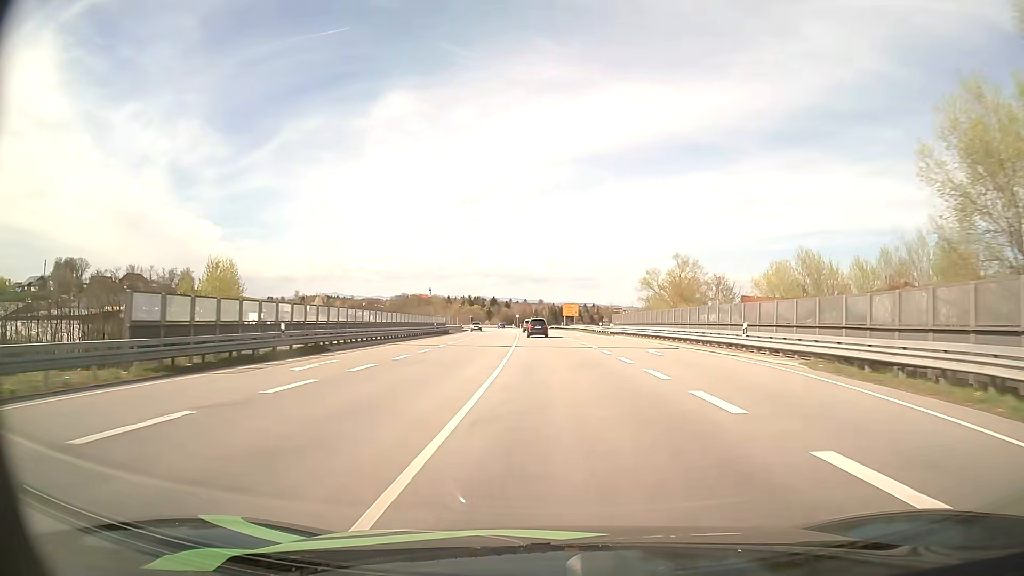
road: primary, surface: asphalt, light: Day
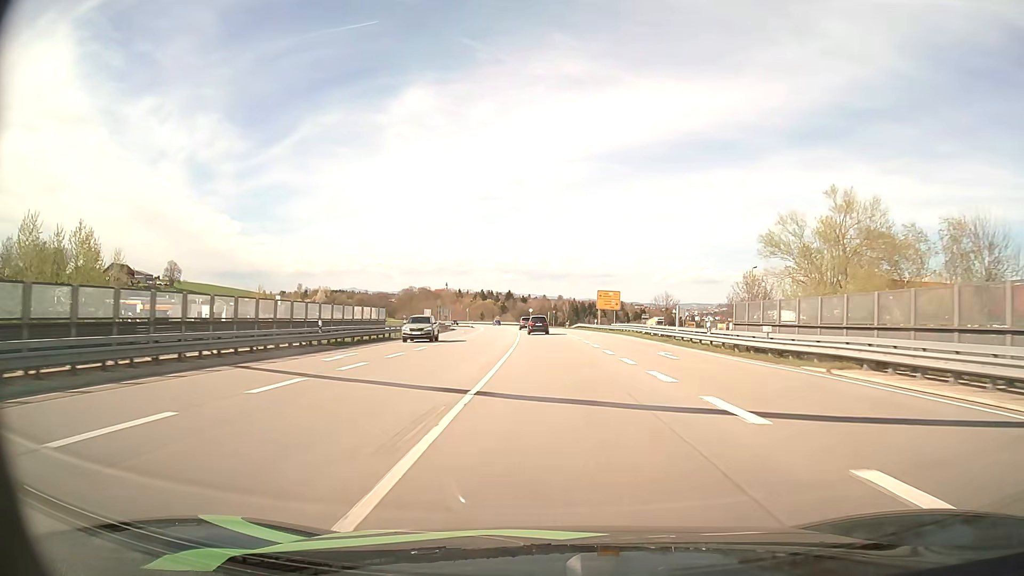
(-0.7, +42.5) m; -2°
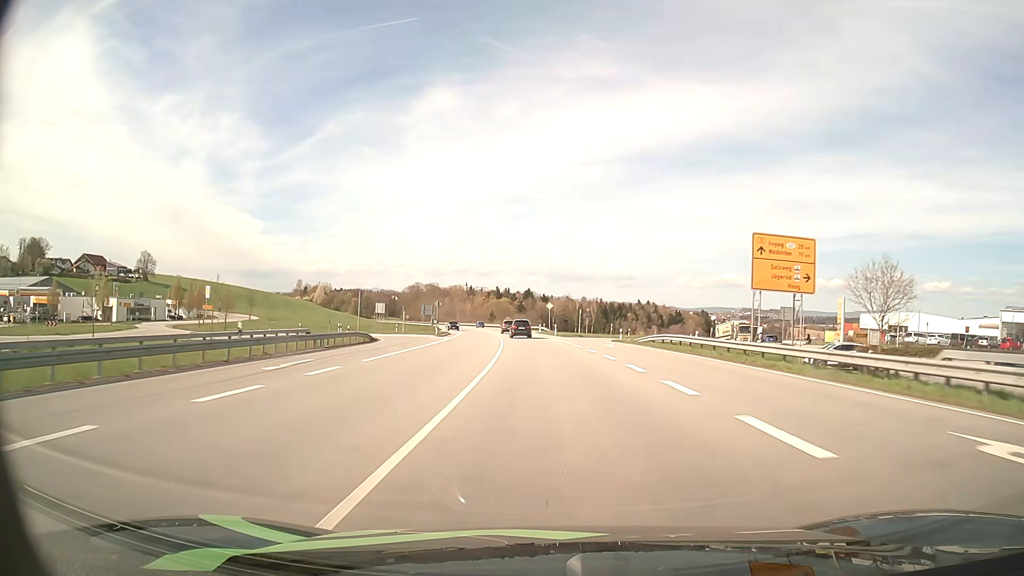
(-0.9, +55.9) m; -2°
(0, +10) (0, +20) (0, +30) (-1, +40) (-1, +50) (-2, +60) (-3, +70) (-4, +80) (-5, +90) (-6, +100) m
